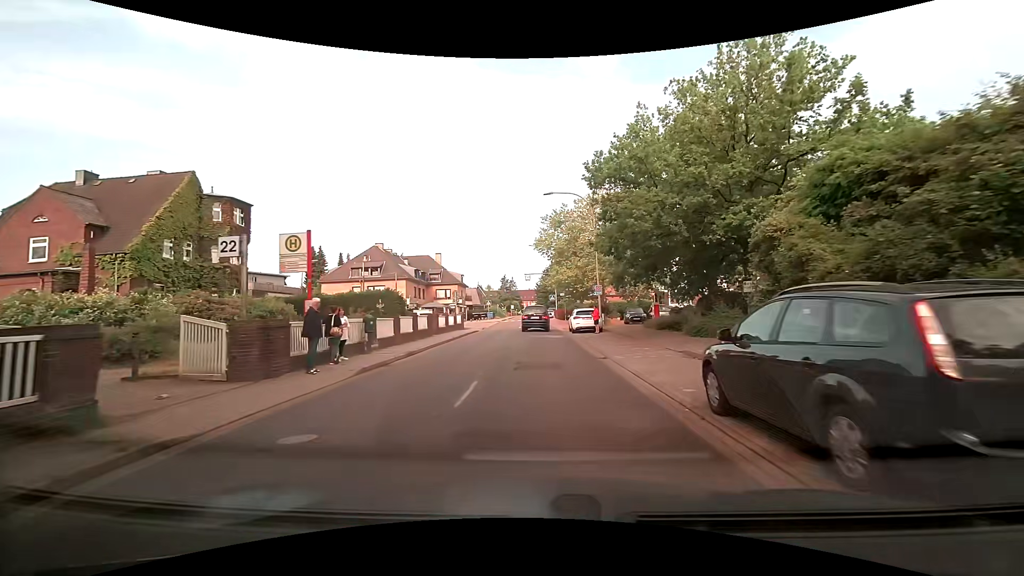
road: residential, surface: asphalt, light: Day
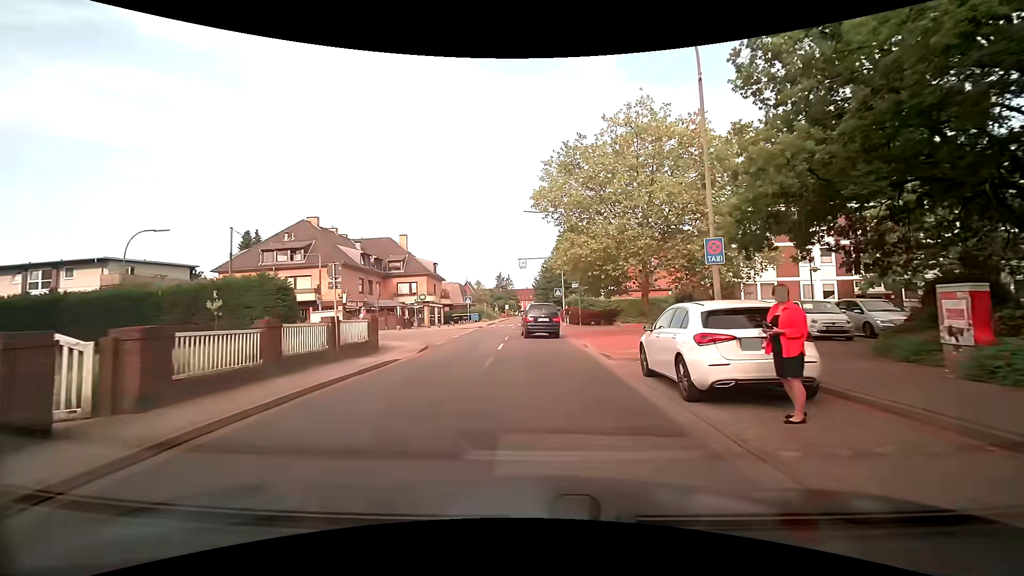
(+0.3, +22.0) m; +1°
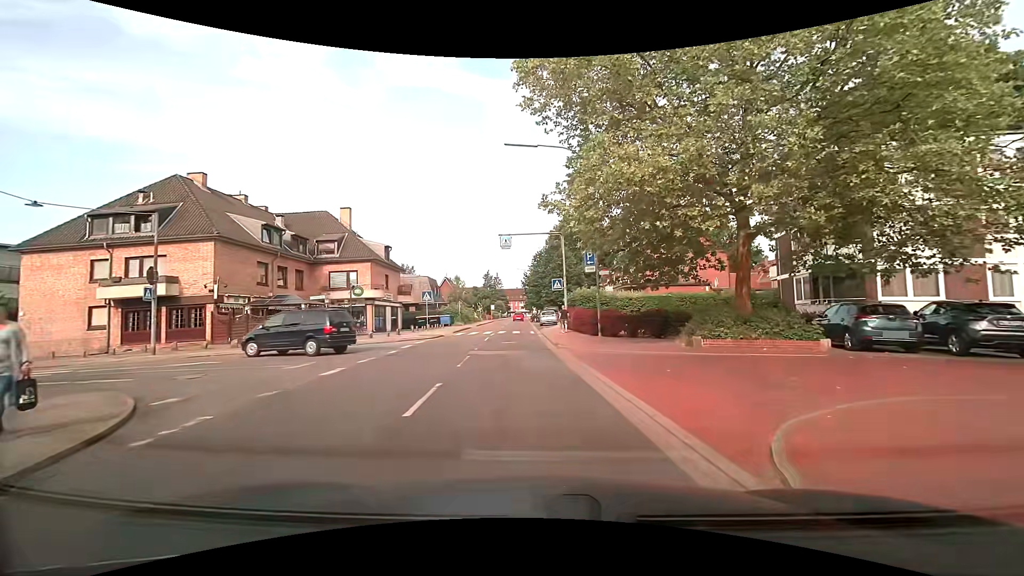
(+0.1, +17.1) m; +1°
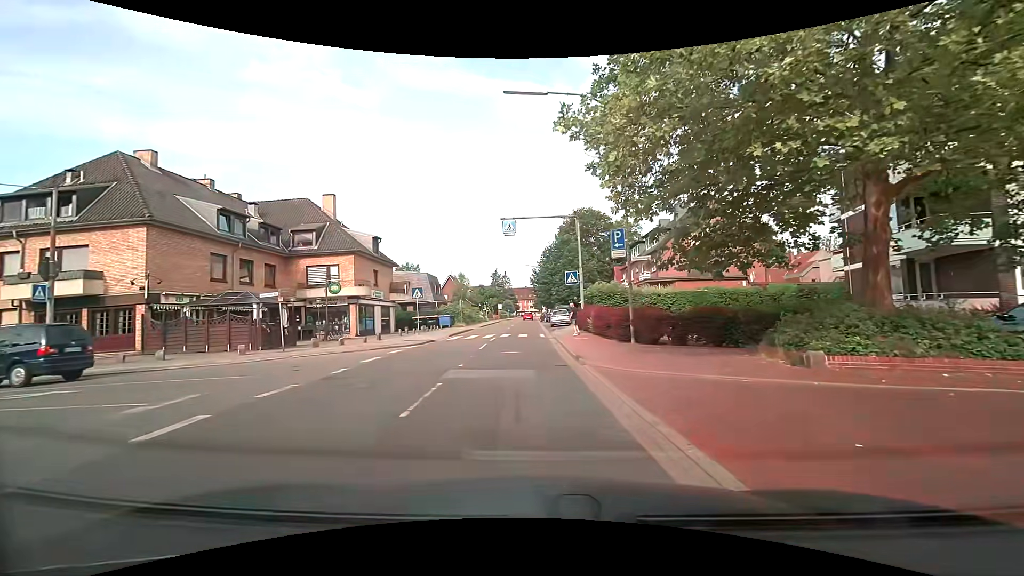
(+0.1, +5.9) m; -1°
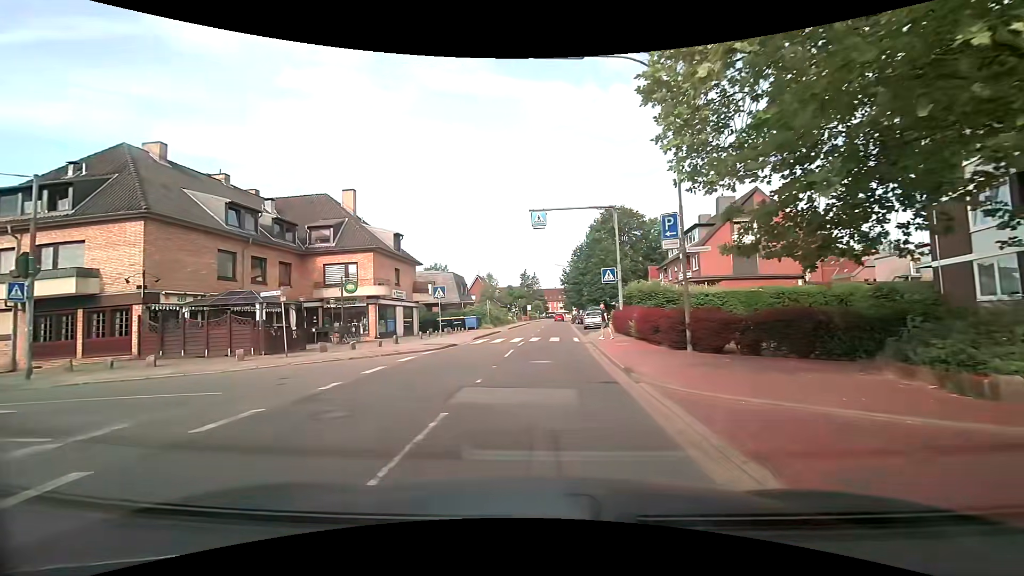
(-0.1, +2.8) m; -3°
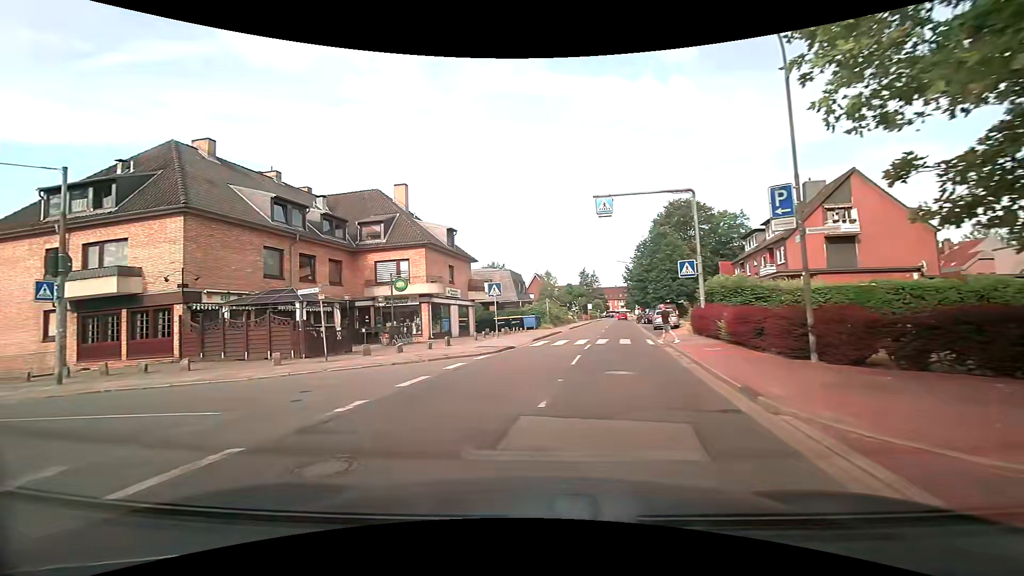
(-0.1, +2.7) m; -6°
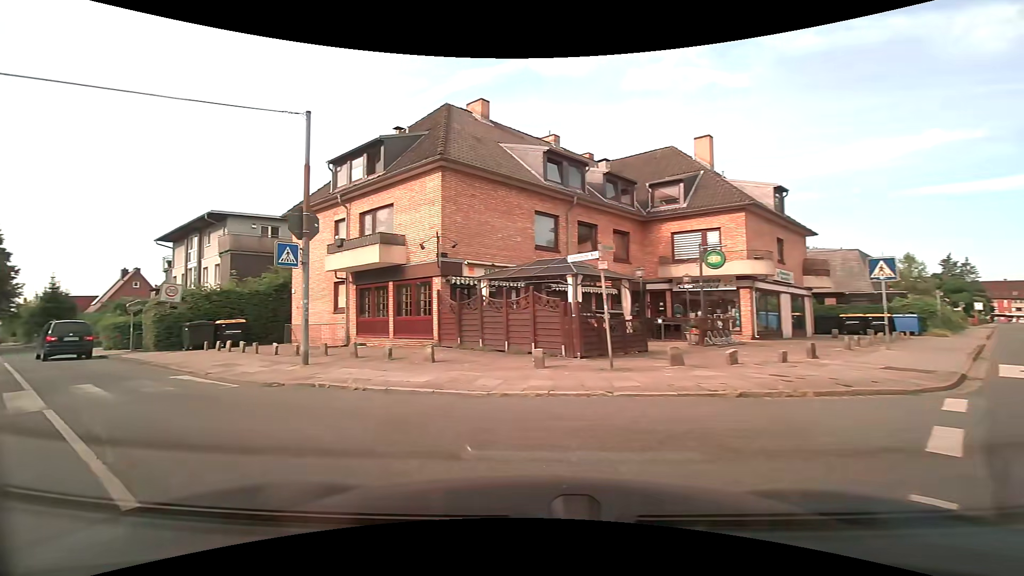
(-2.0, +7.2) m; -32°
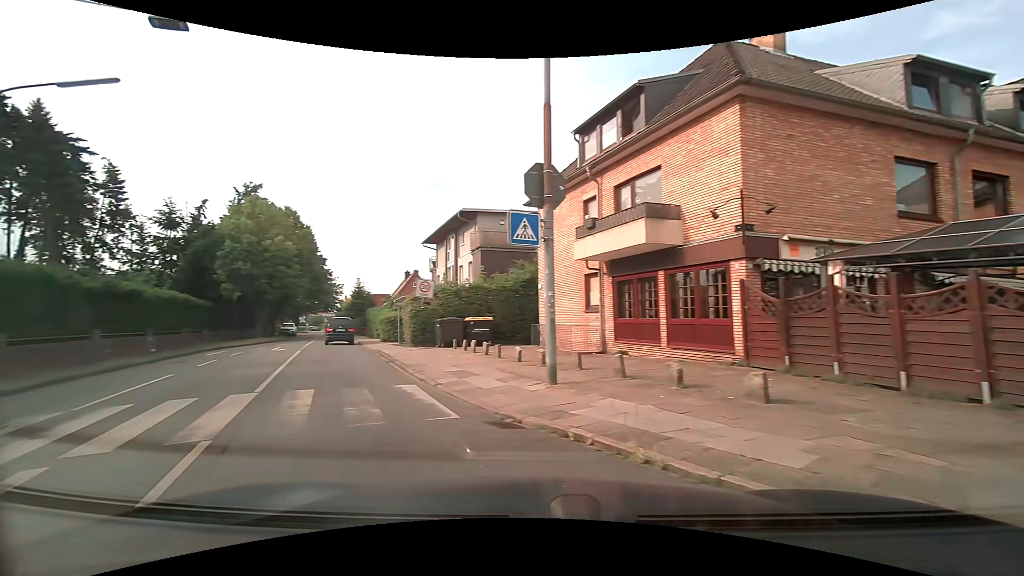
(-1.1, +4.9) m; -27°
(-3, +9) (-7, +19) (-11, +28) (-15, +37) (-19, +46) (-23, +55) (-27, +65) (-31, +74) (-35, +83) (-39, +92) m
